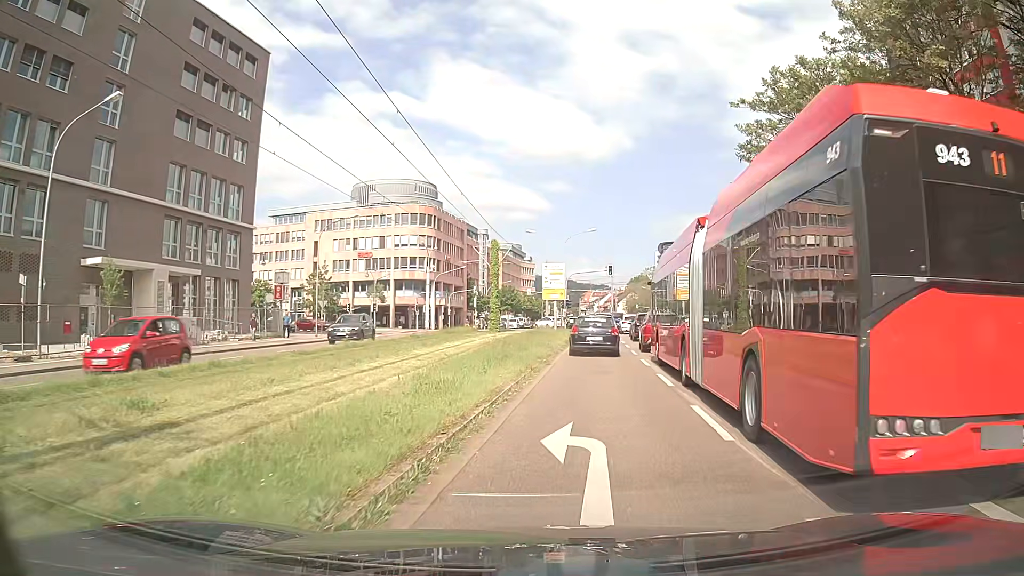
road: primary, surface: asphalt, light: Day
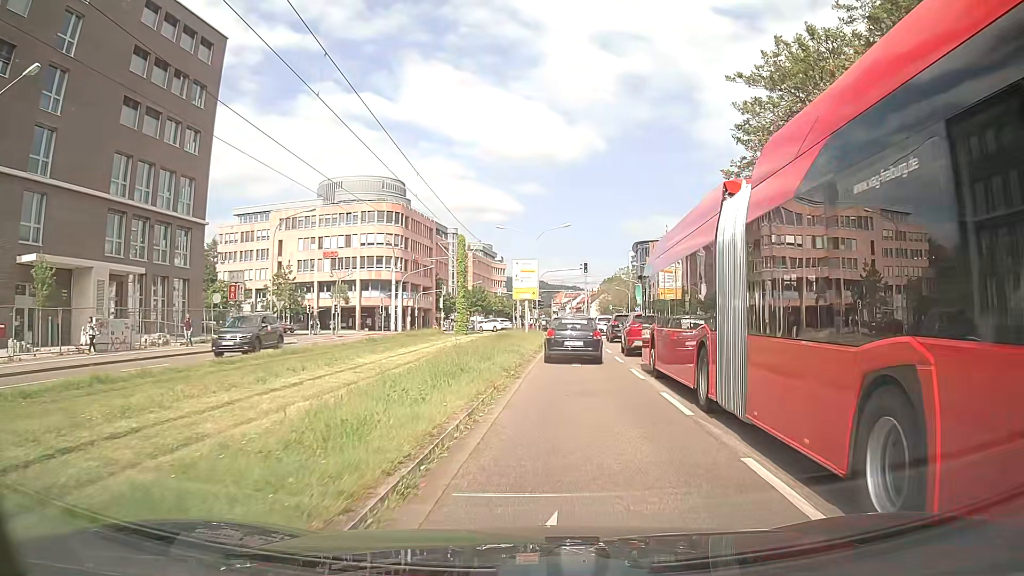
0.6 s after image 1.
(+0.1, +3.9) m; +2°
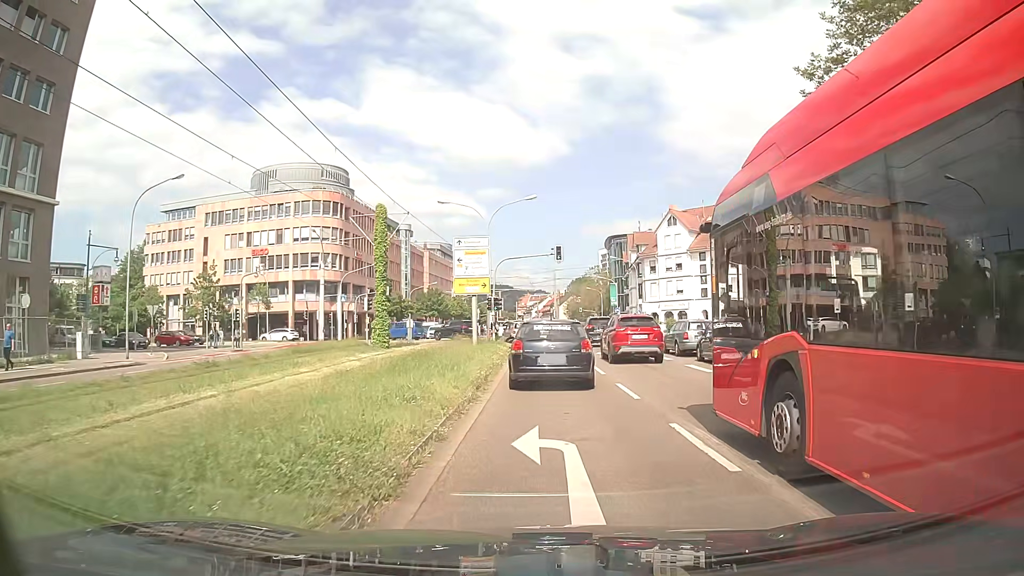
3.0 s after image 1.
(+0.6, +15.5) m; +4°
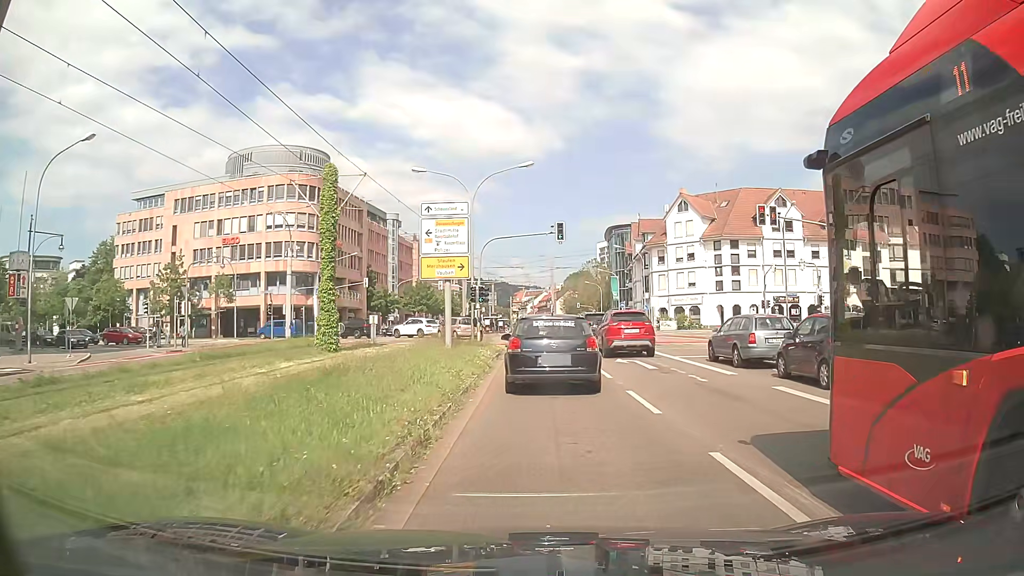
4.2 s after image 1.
(-0.1, +8.4) m; -1°
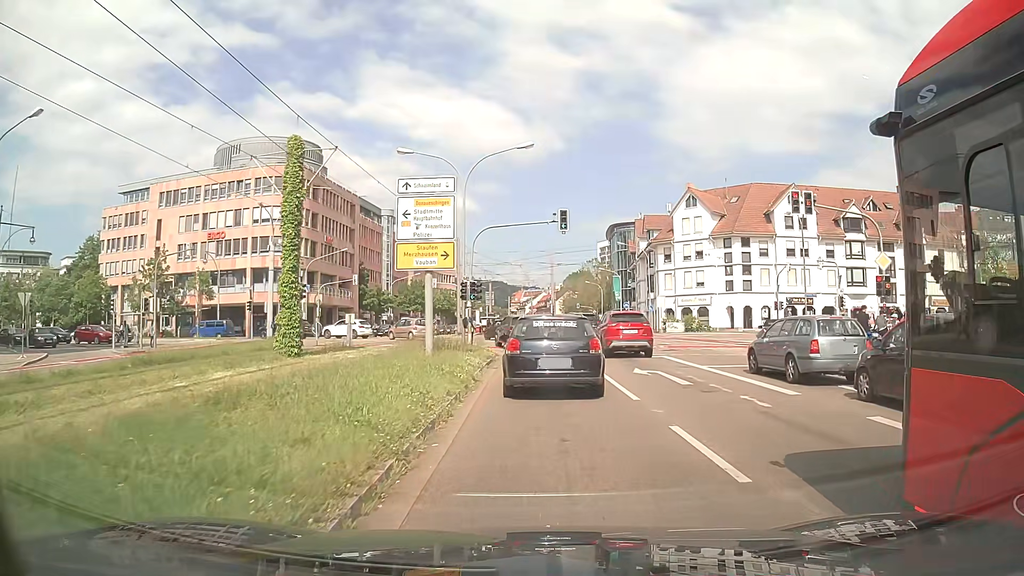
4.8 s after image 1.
(0.0, +4.1) m; +1°
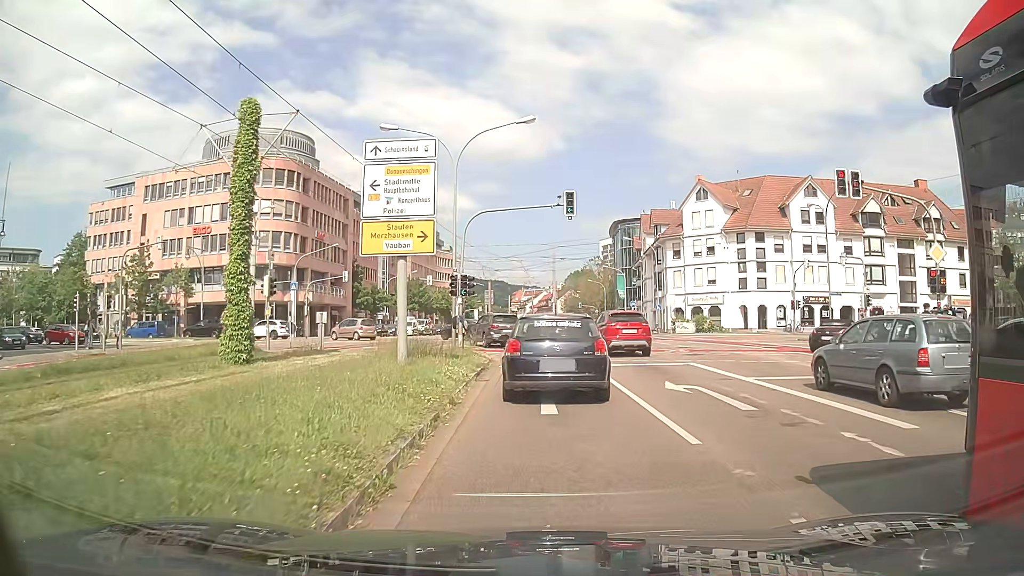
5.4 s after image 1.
(0.0, +4.2) m; 0°
